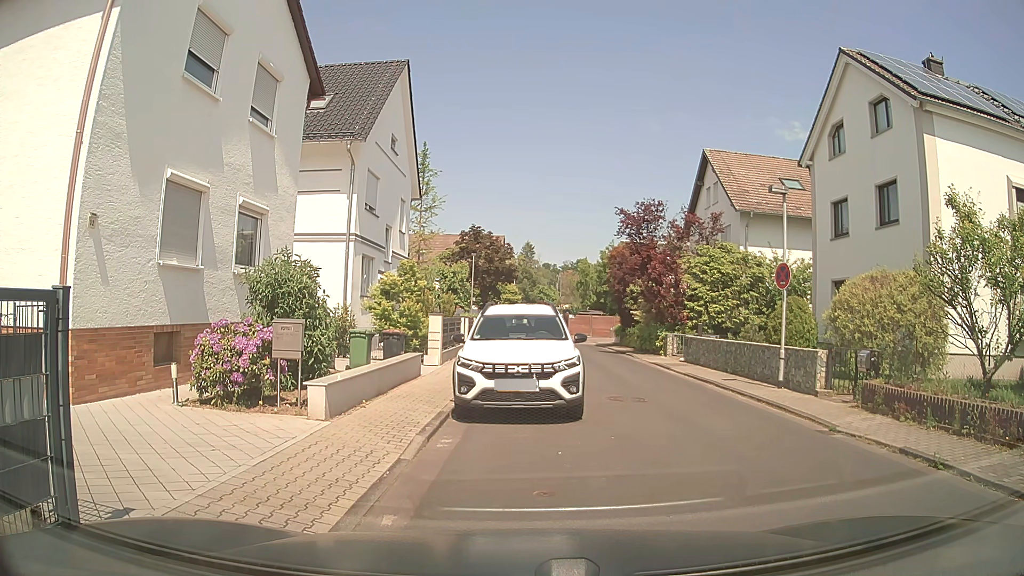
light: Day
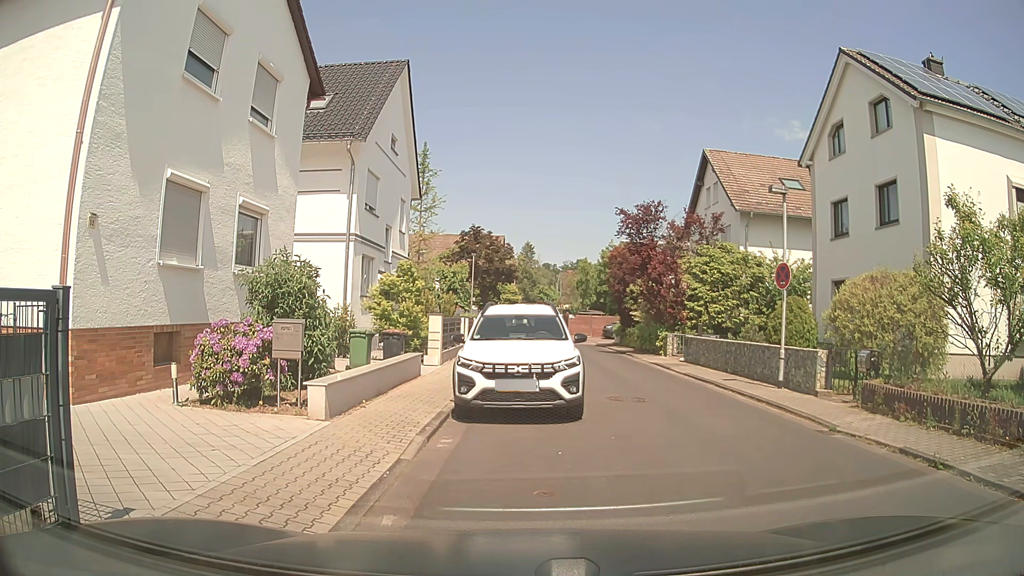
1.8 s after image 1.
(0.0, 0.0) m; 0°
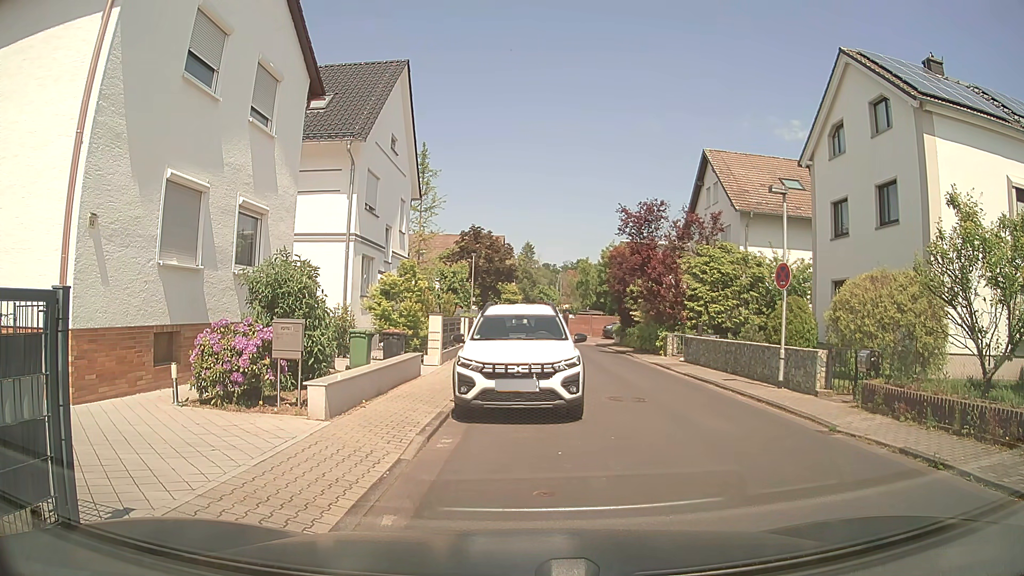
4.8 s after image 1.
(0.0, 0.0) m; 0°
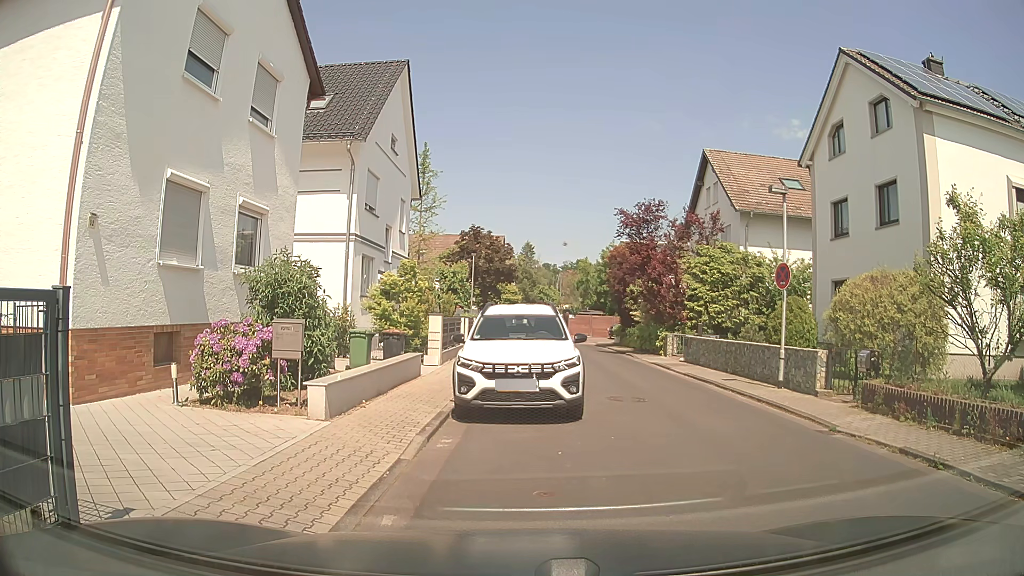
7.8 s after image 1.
(0.0, 0.0) m; 0°
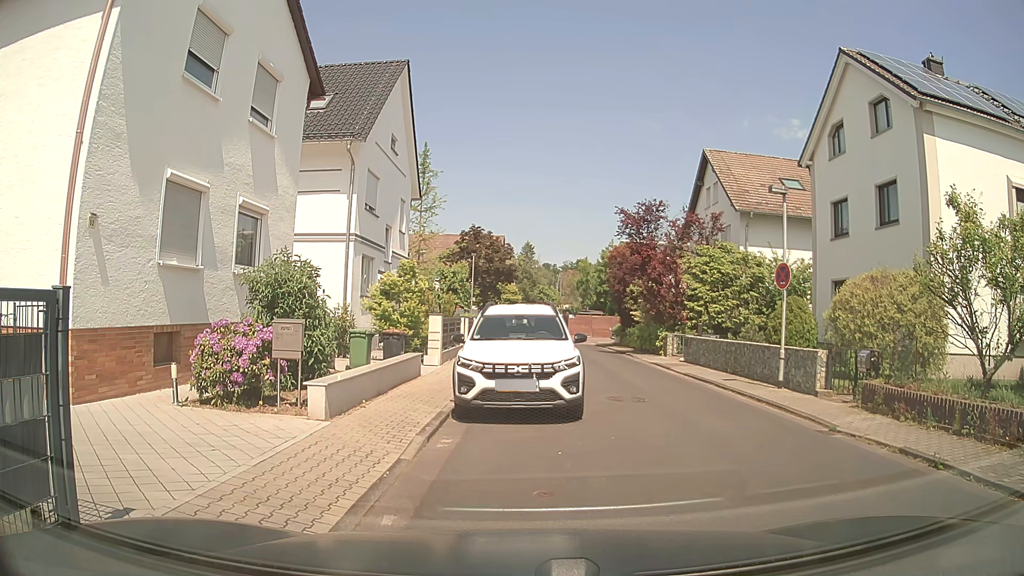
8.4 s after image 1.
(0.0, 0.0) m; 0°
